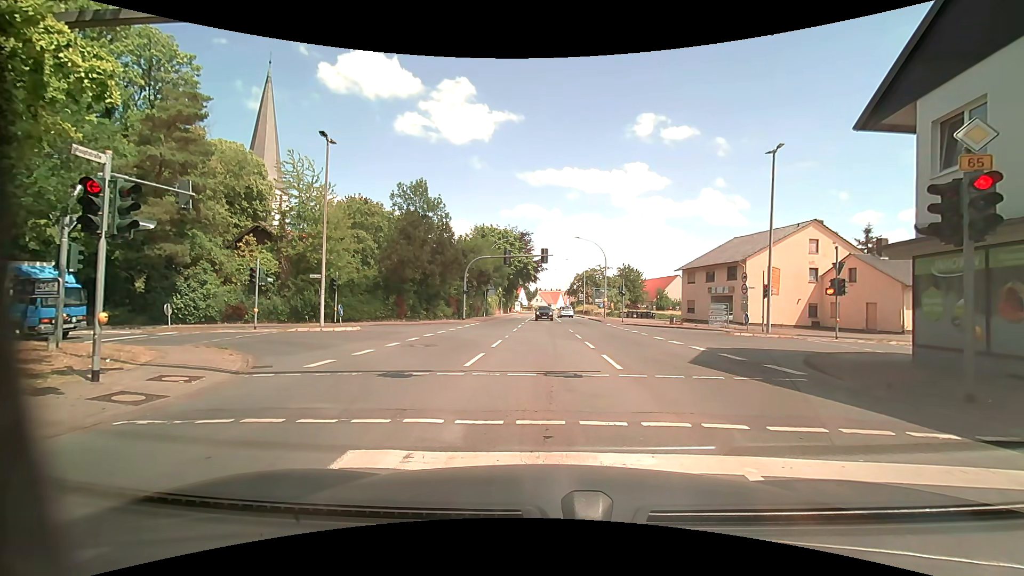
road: primary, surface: asphalt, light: Day
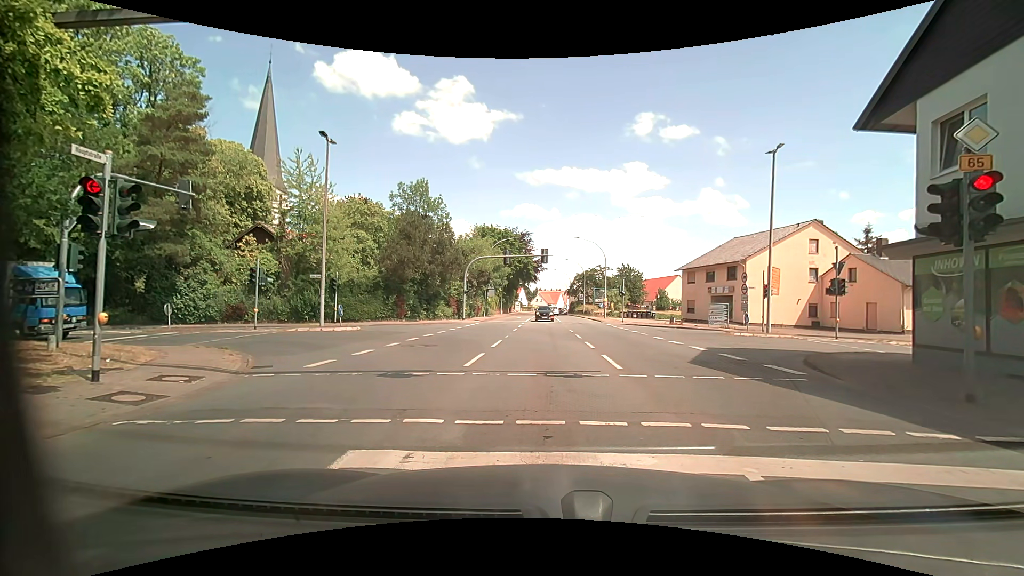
(0.0, 0.0) m; 0°
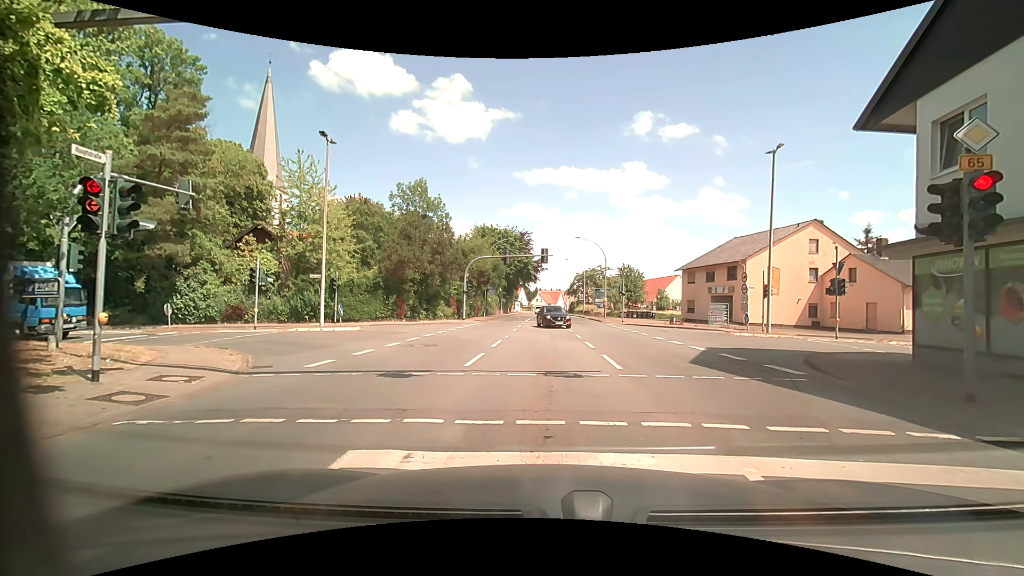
(0.0, 0.0) m; 0°
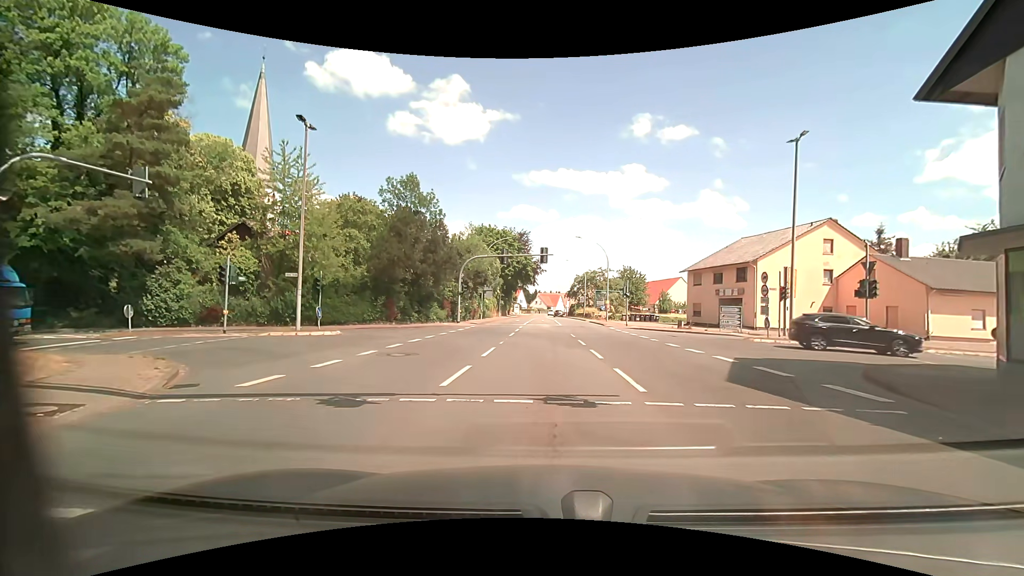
(0.0, +2.7) m; +1°
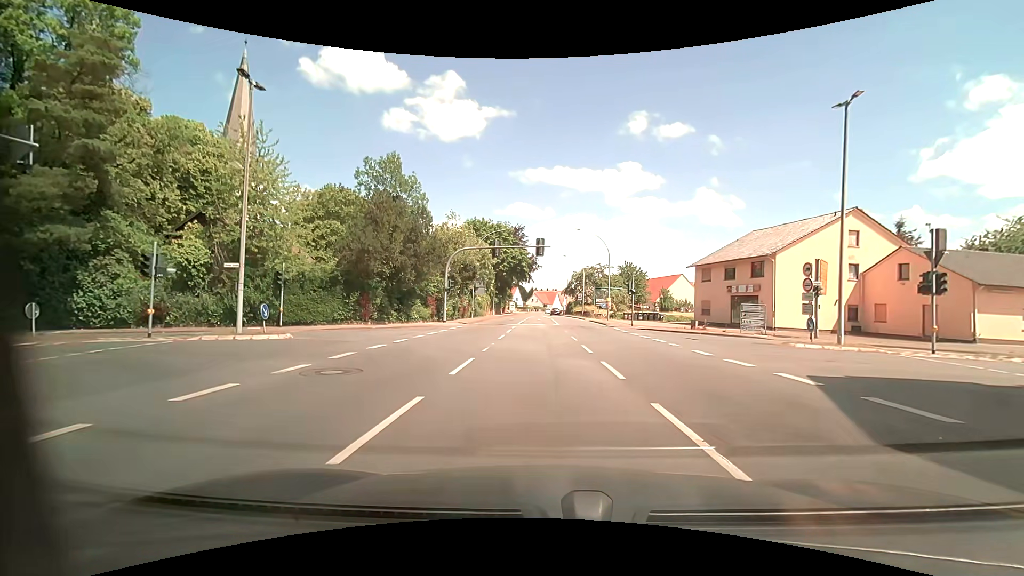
(-0.1, +4.6) m; 0°
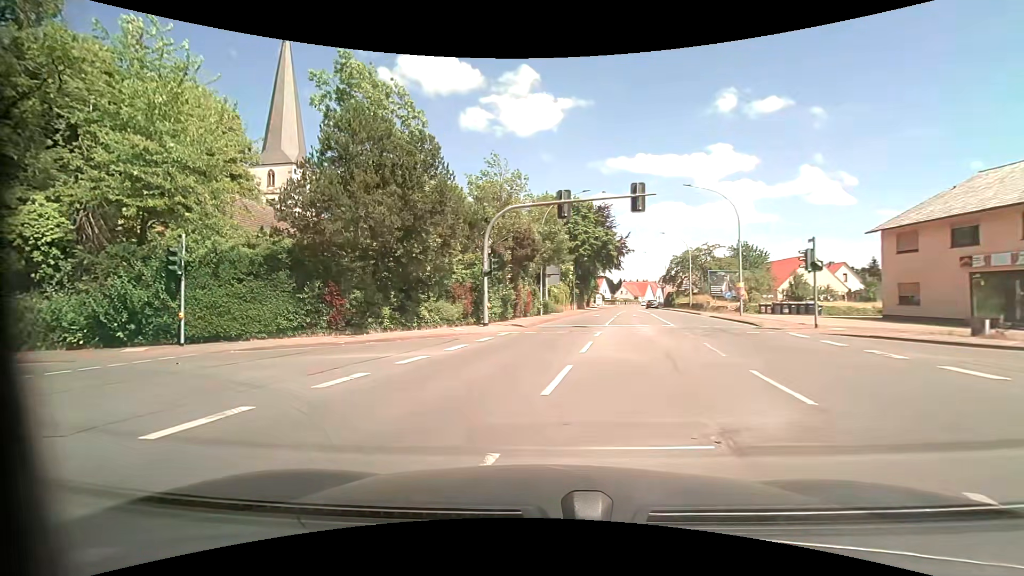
(-0.5, +14.8) m; -9°
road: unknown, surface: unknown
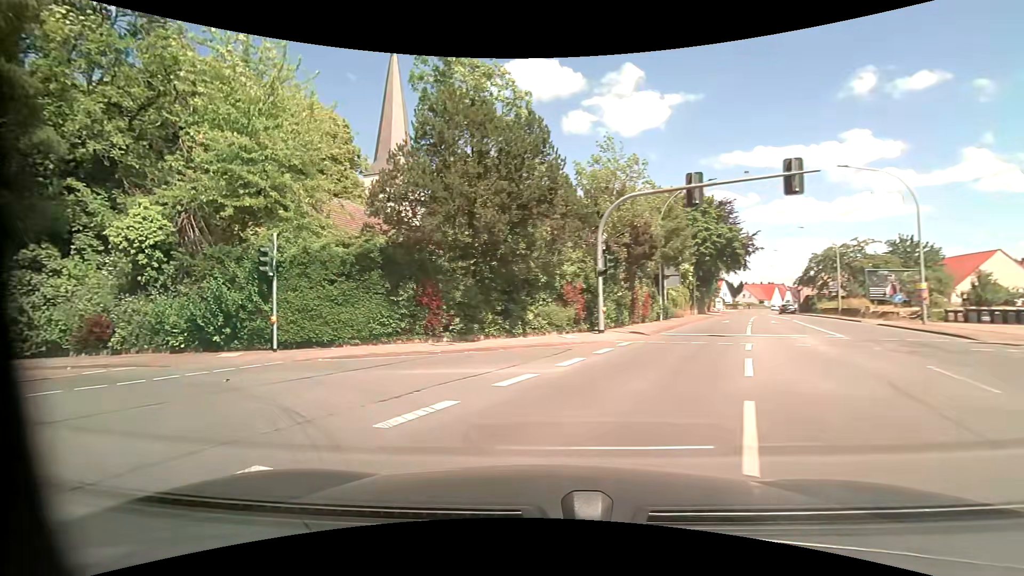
(-0.3, +2.9) m; -12°
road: primary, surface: asphalt
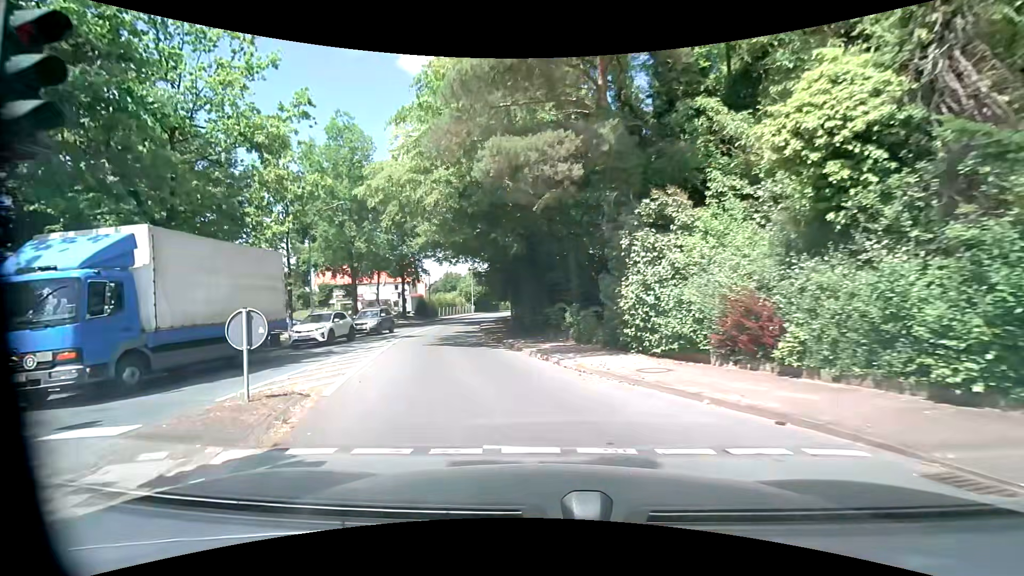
(-6.6, +9.8) m; -65°
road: tertiary
